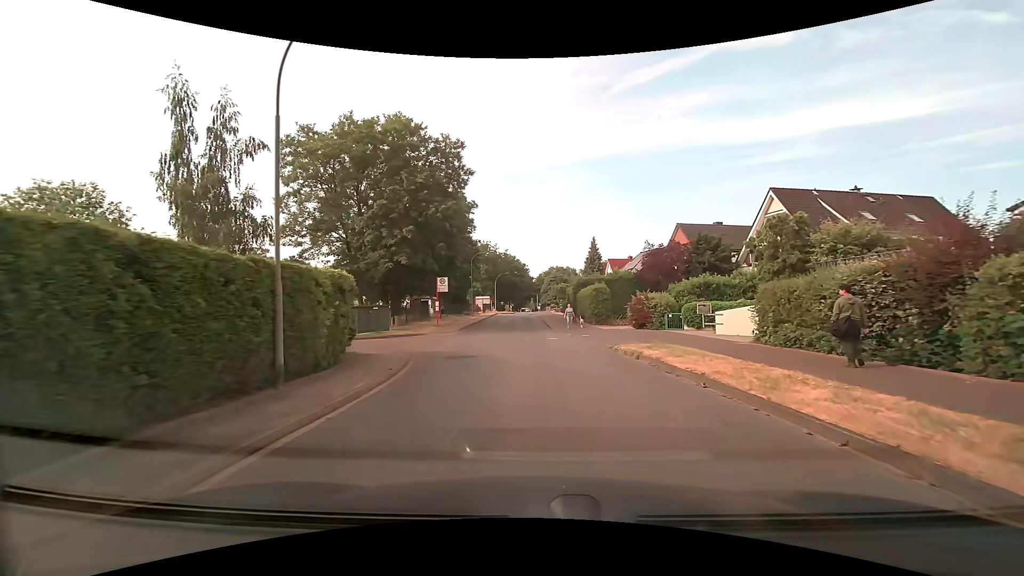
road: residential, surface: asphalt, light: Day
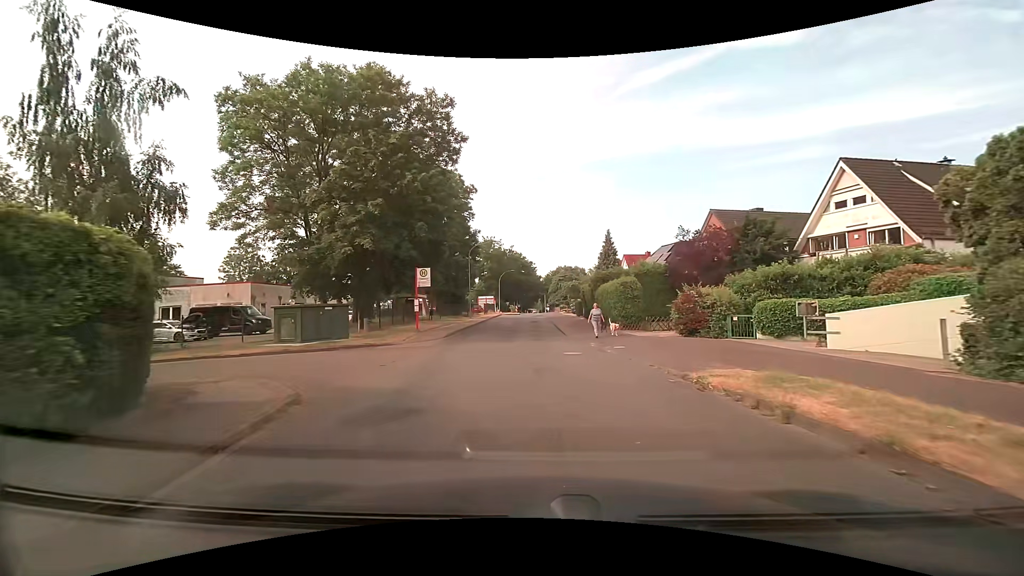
(-0.1, +8.3) m; -1°
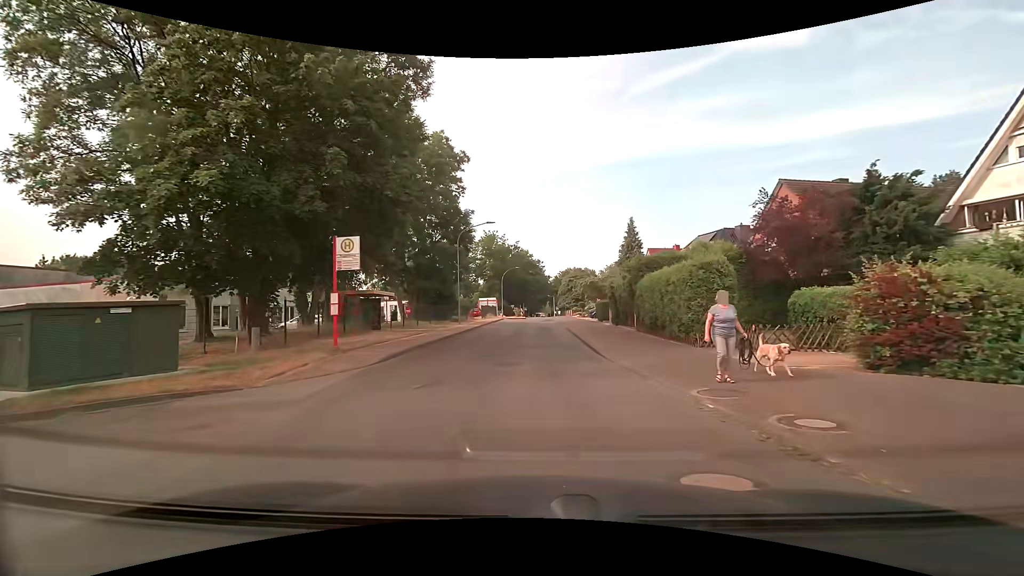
(-0.1, +12.2) m; -1°
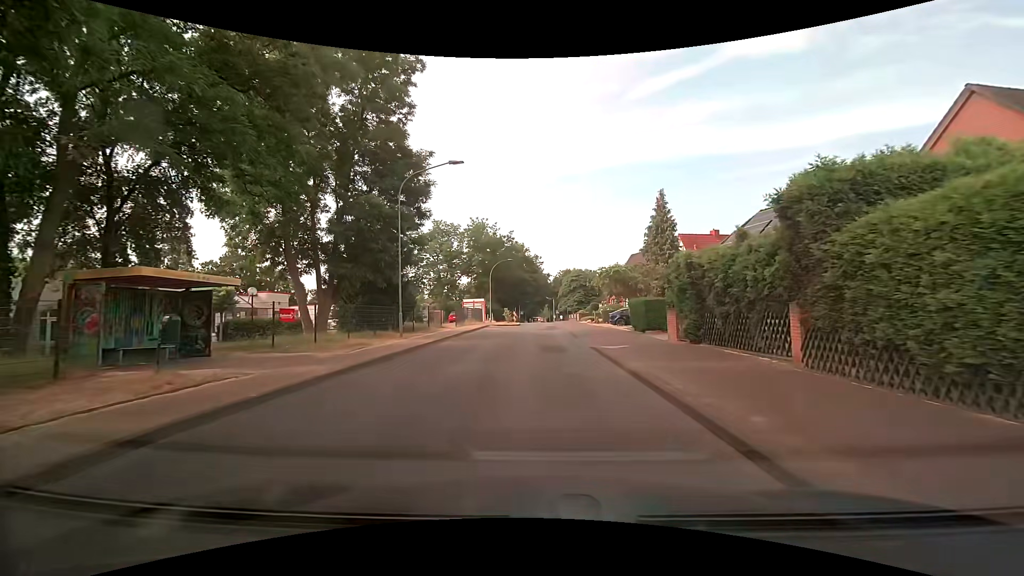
(0.0, +16.2) m; 0°
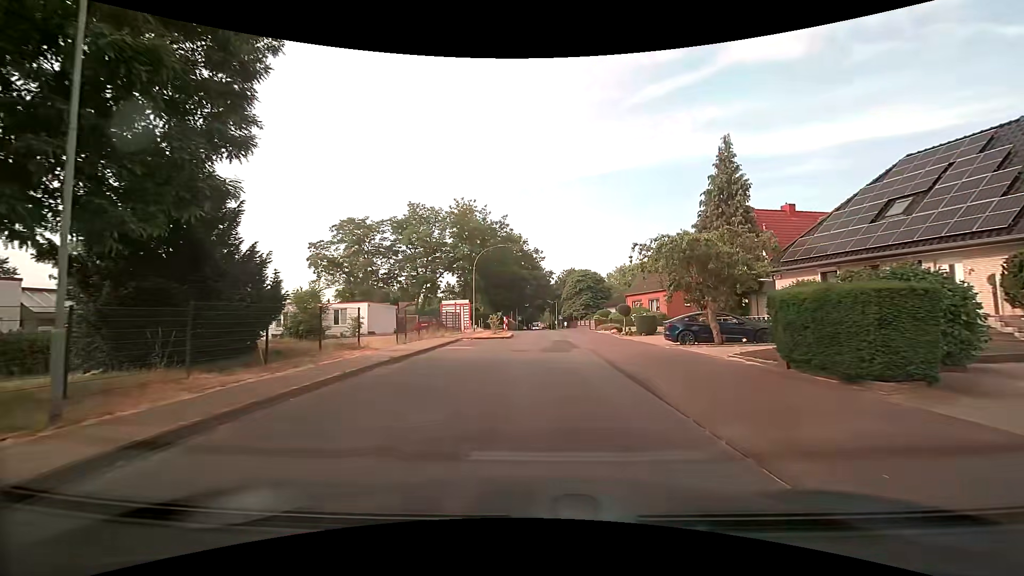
(+0.1, +16.0) m; 0°
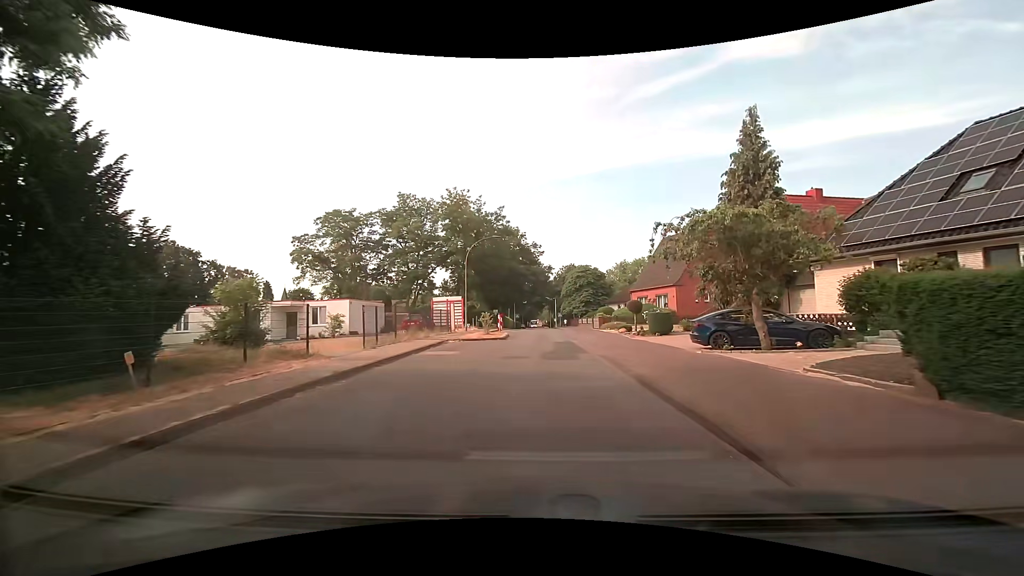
(0.0, +4.0) m; +1°
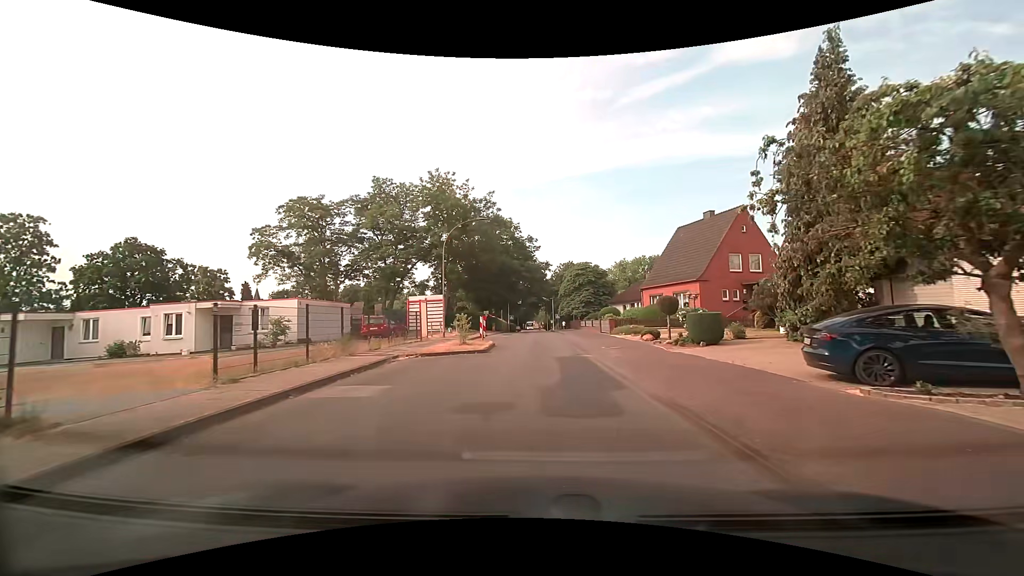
(-0.1, +8.0) m; 0°
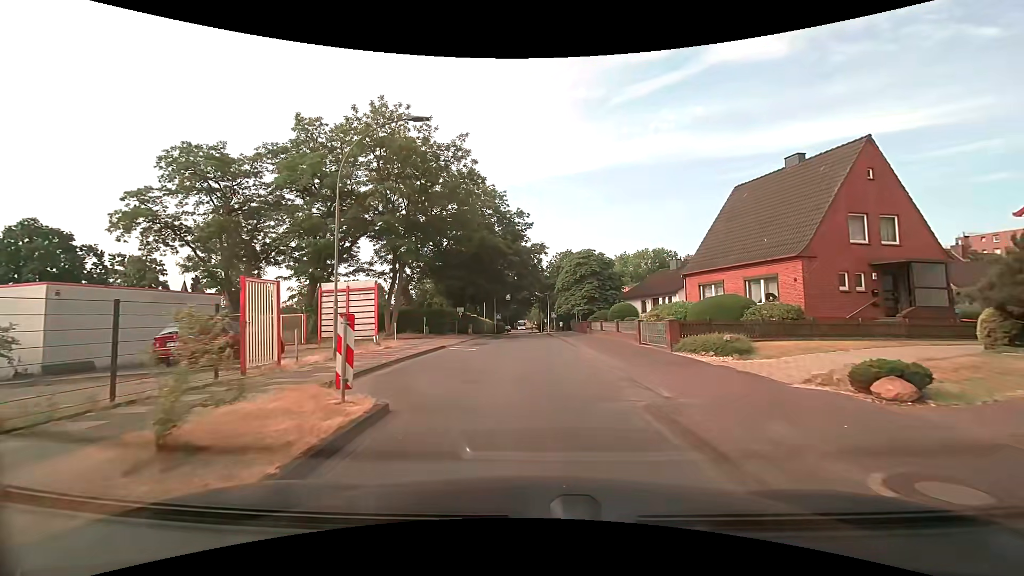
(+0.1, +16.0) m; +1°
(0, +10) (0, +20) (0, +30) (0, +40) (0, +50) (0, +60) (0, +70) (-2, +80) (-3, +90) (-3, +100) m
